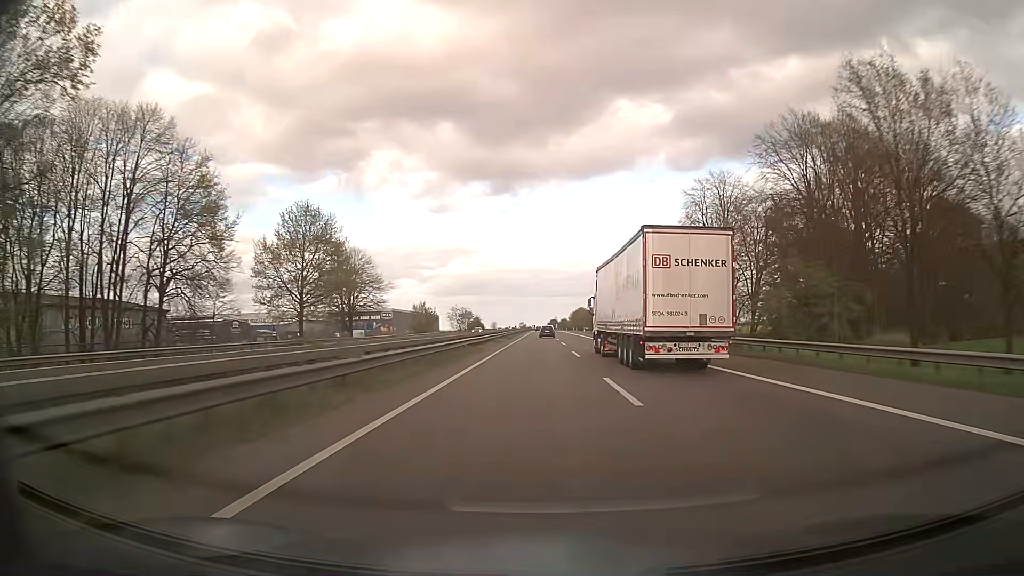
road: motorway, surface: asphalt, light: Day
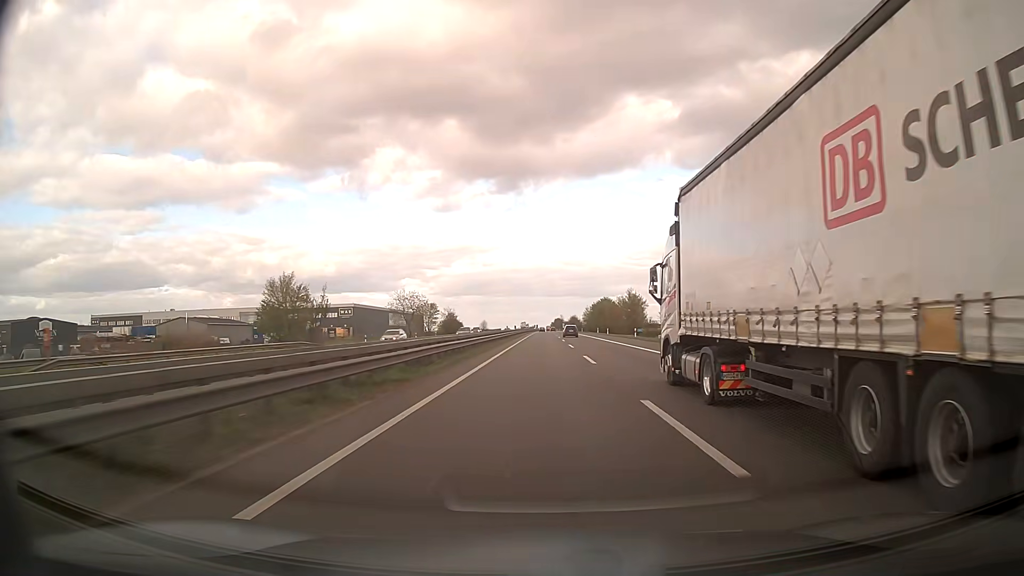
(-0.2, +77.7) m; 0°
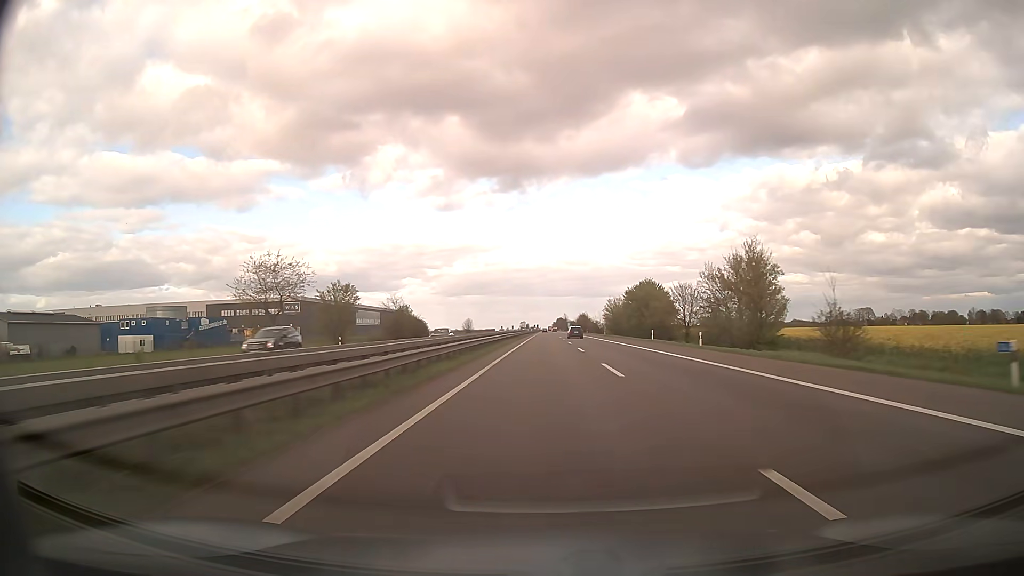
(-0.1, +60.0) m; 0°
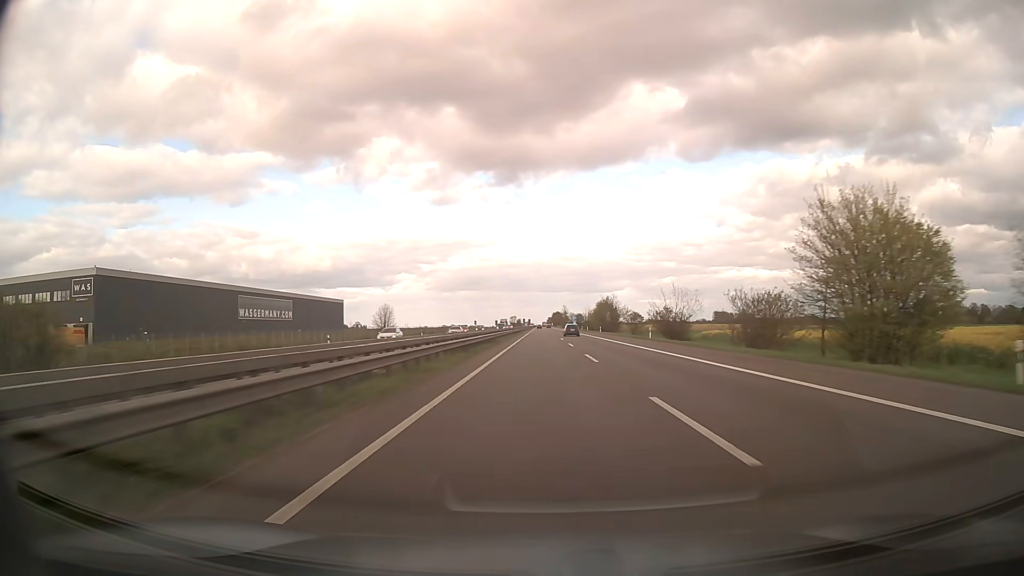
(+1.0, +101.7) m; +1°
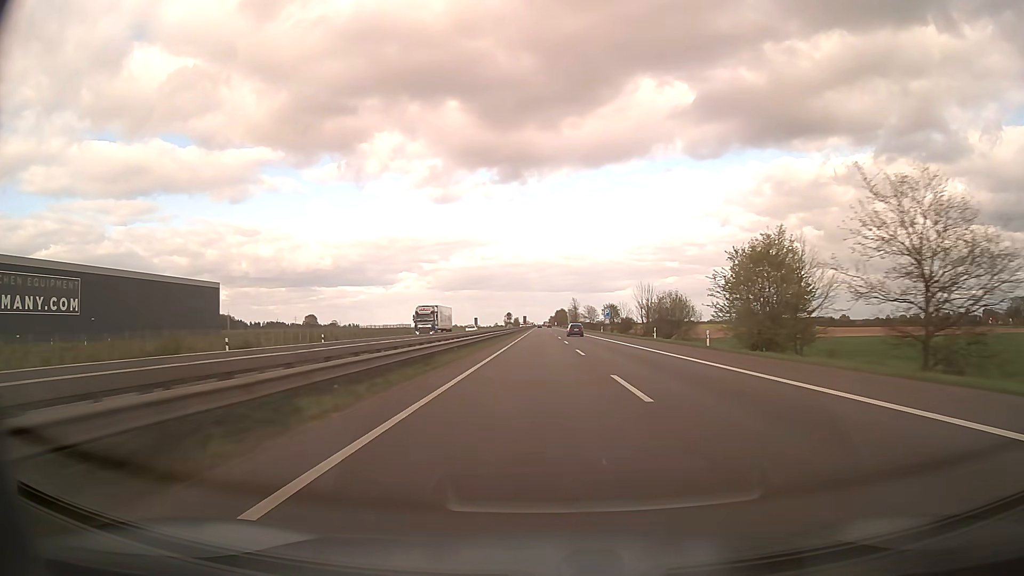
(+0.1, +102.6) m; 0°
(0, +10) (0, +20) (0, +30) (0, +40) (0, +50) (0, +60) (0, +70) (0, +80) (0, +90) (0, +100) m
